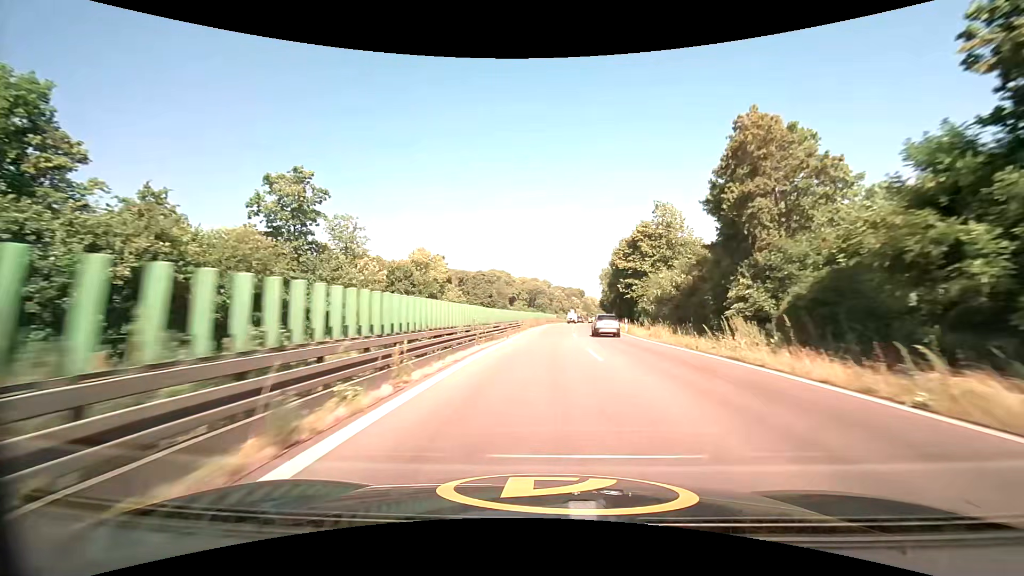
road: trunk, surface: asphalt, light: Day
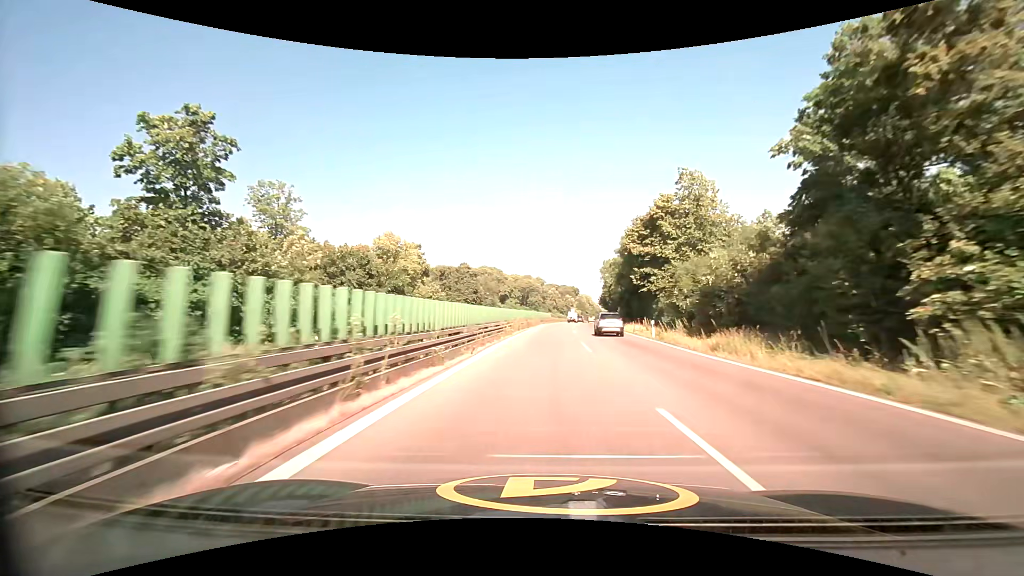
(+0.1, +13.7) m; +1°
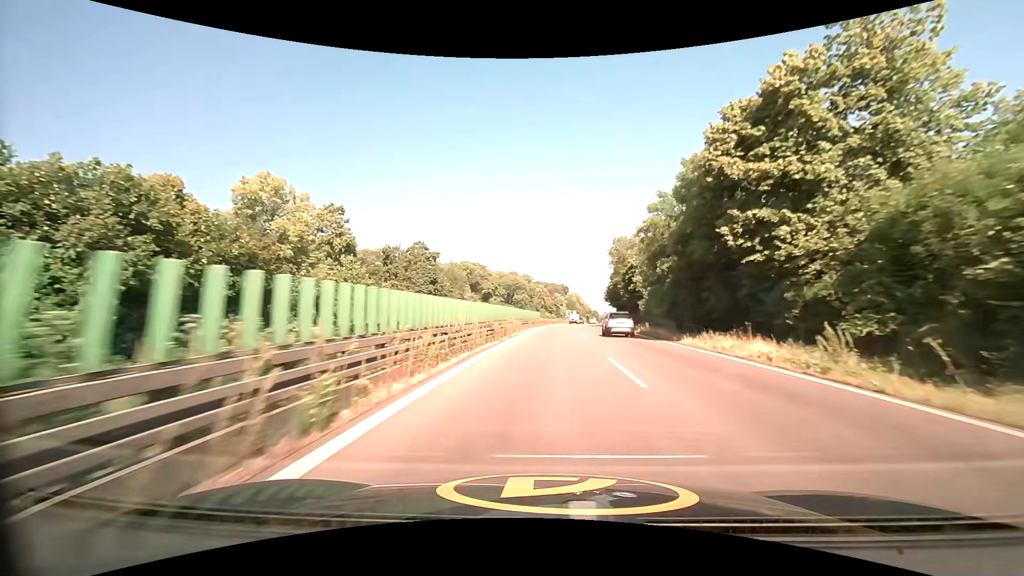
(+0.4, +27.6) m; +1°
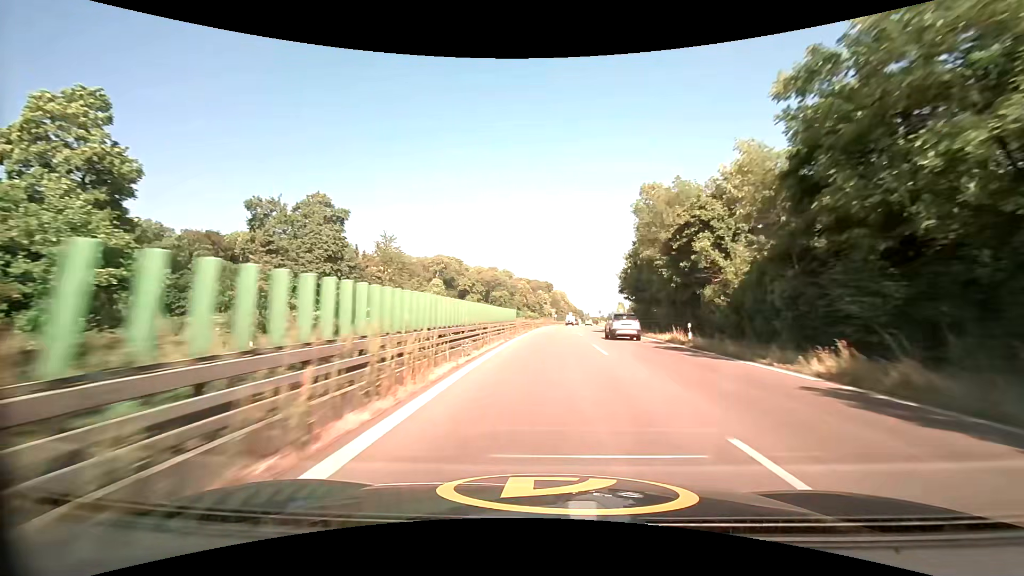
(+0.4, +27.8) m; +2°
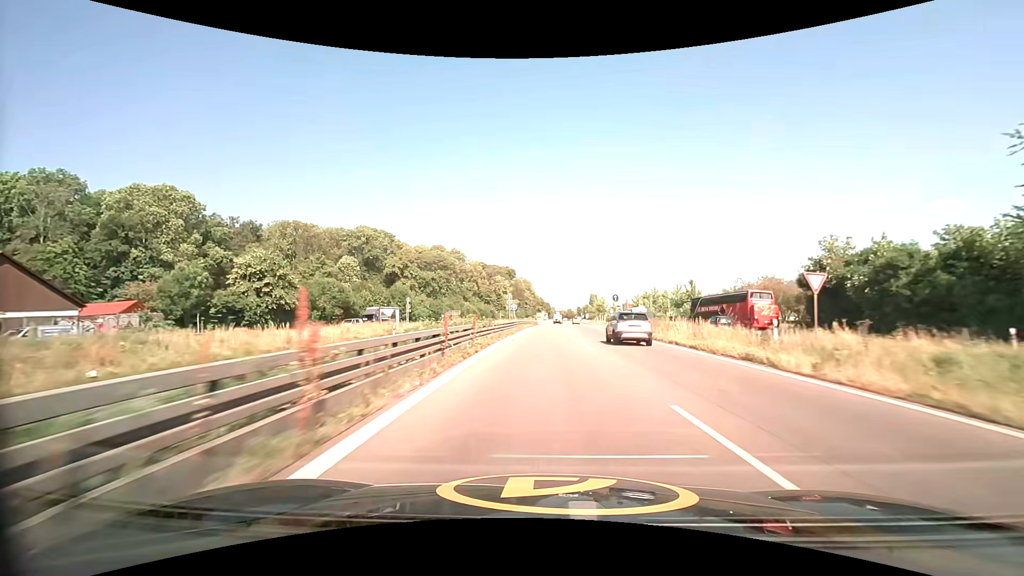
(+2.5, +69.4) m; +4°
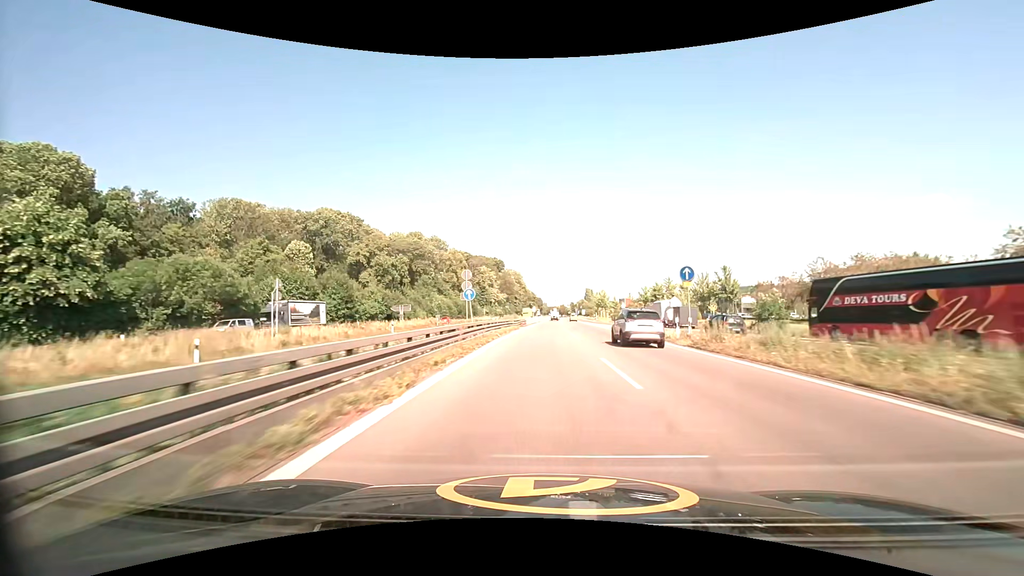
(+0.3, +28.2) m; +1°
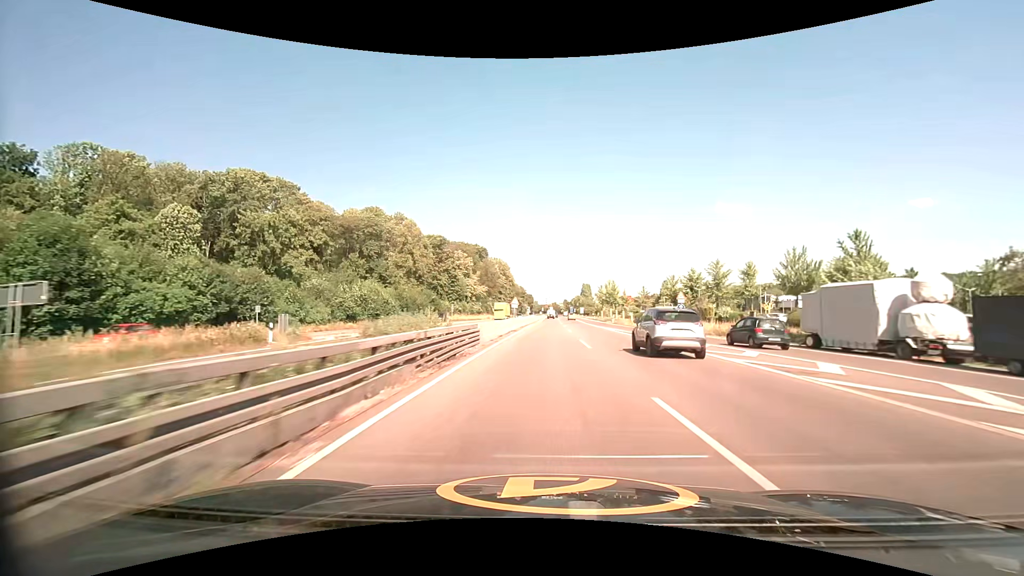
(+0.4, +42.8) m; +1°
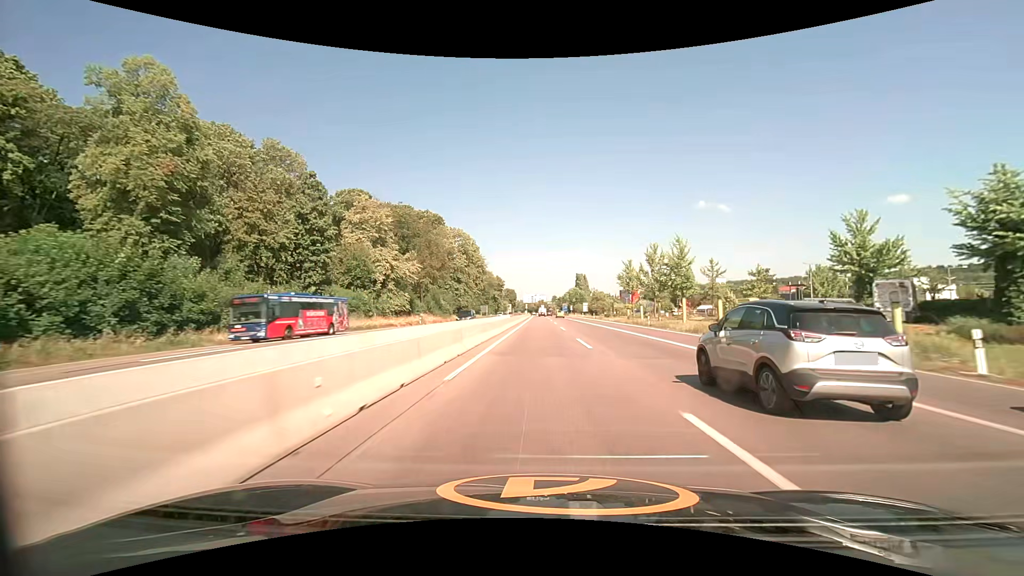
(+1.1, +72.7) m; +2°
(0, +10) (0, +20) (0, +30) (0, +40) (0, +50) (0, +60) (0, +70) (0, +80) (0, +90) (0, +100) m
